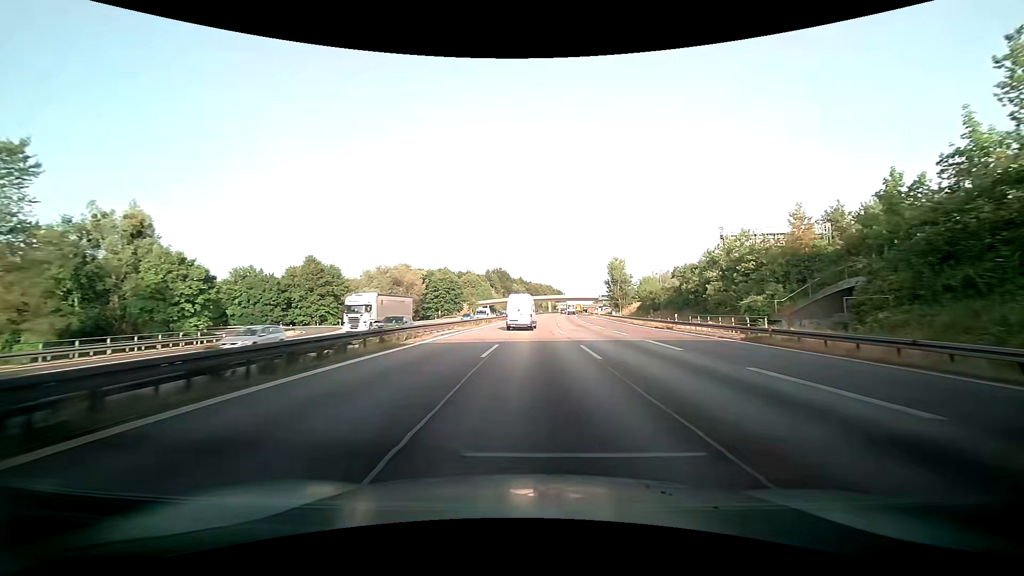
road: motorway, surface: asphalt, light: Day
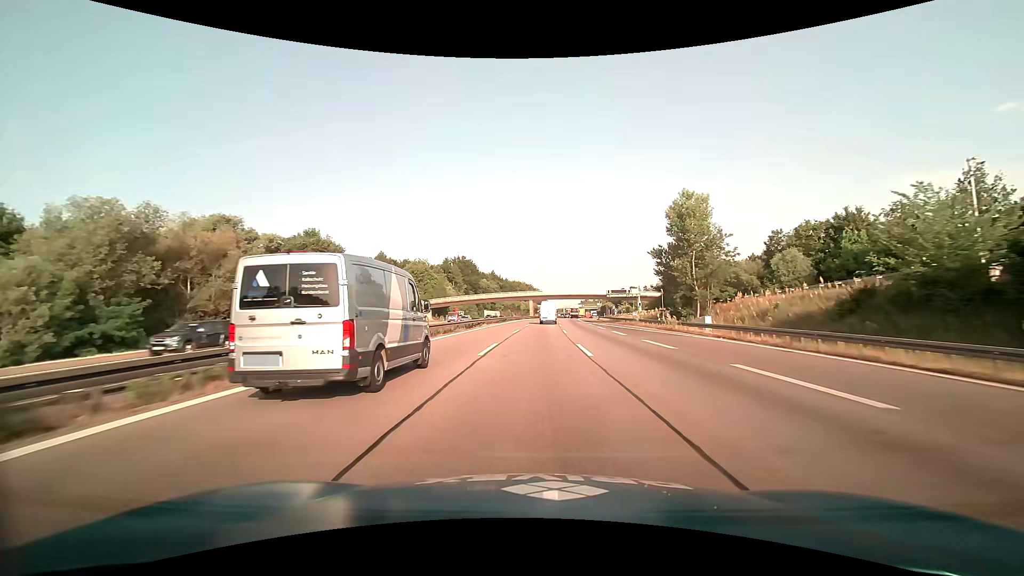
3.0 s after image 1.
(+0.3, +71.6) m; +1°
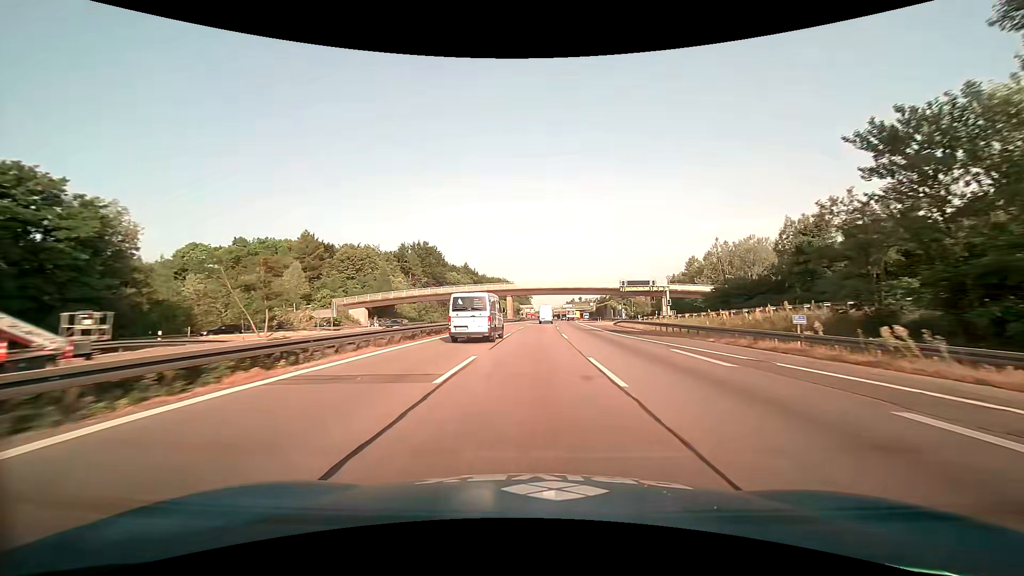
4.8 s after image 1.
(+0.8, +42.2) m; +2°
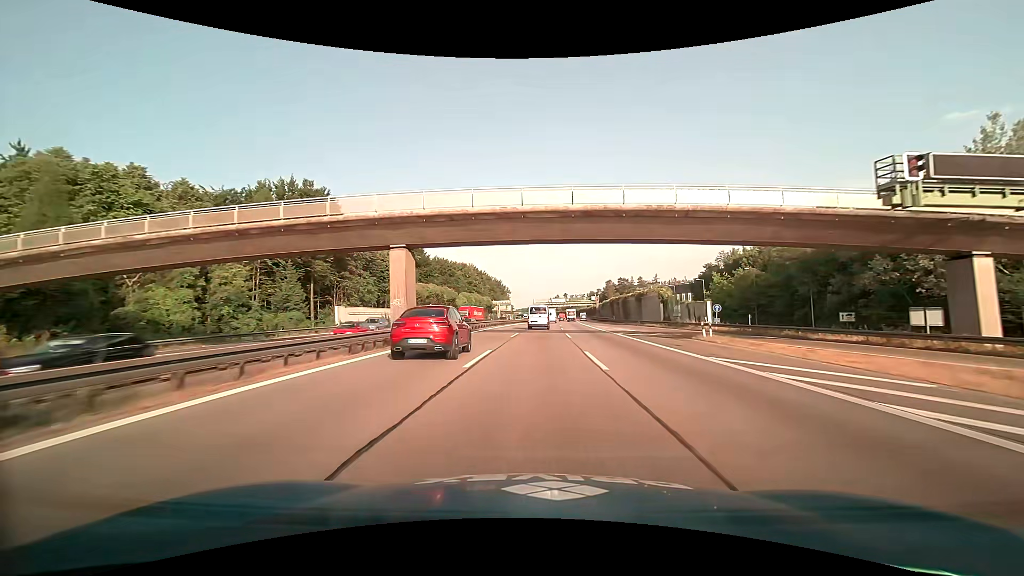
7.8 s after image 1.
(+1.4, +69.8) m; +2°
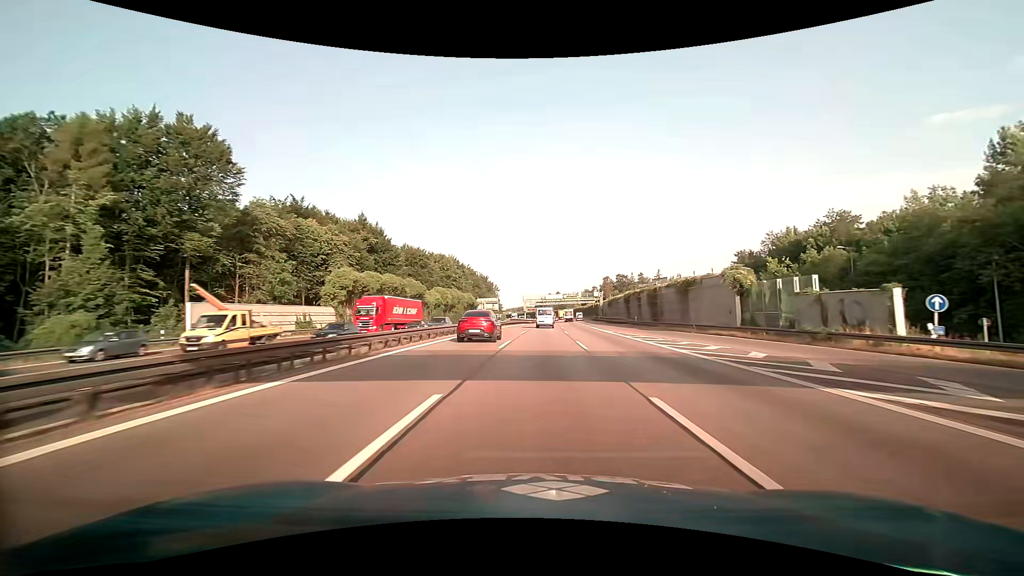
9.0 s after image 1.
(+0.2, +28.1) m; +1°
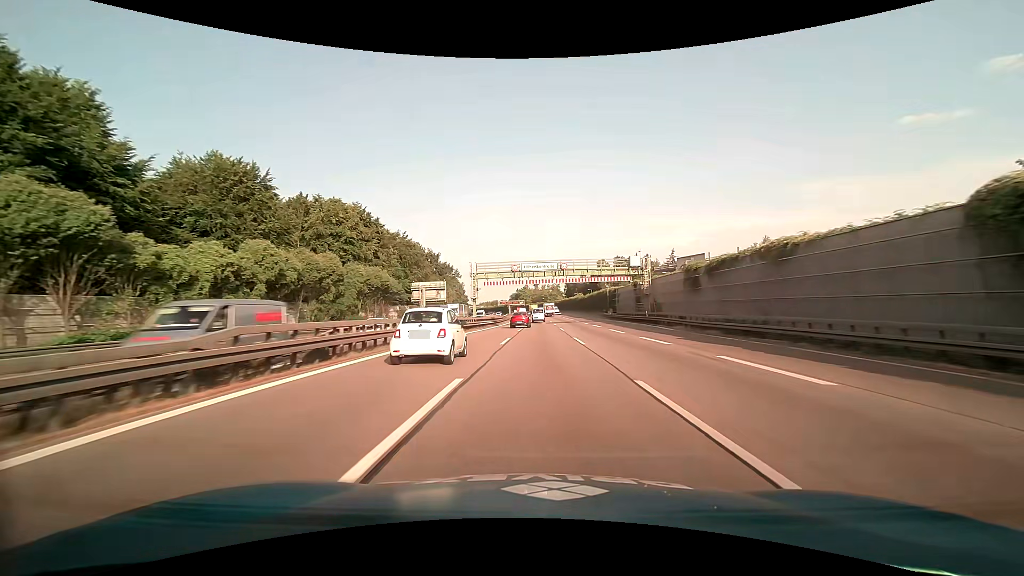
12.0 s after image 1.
(+1.8, +71.4) m; +3°
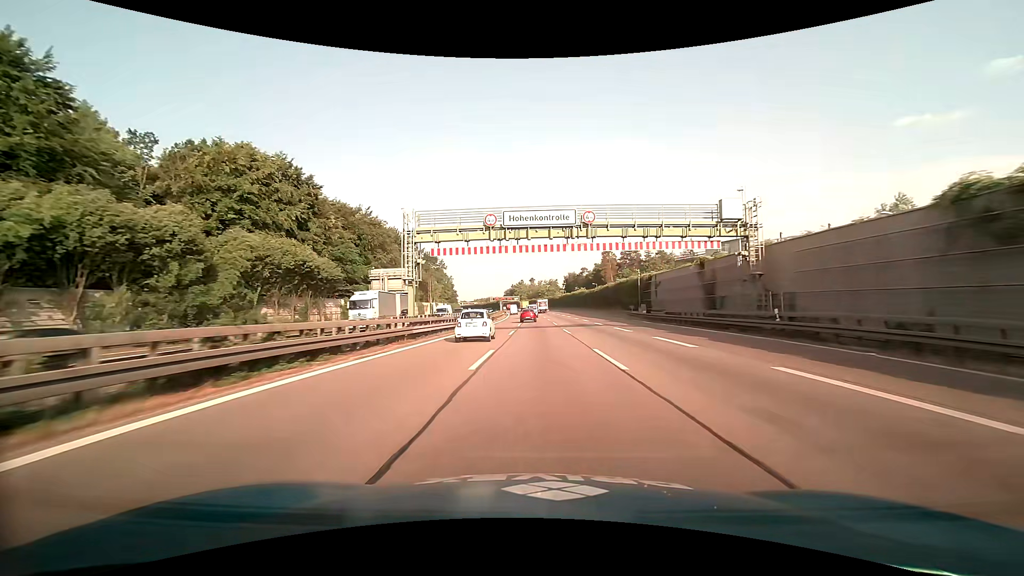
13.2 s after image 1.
(+0.2, +27.8) m; +1°
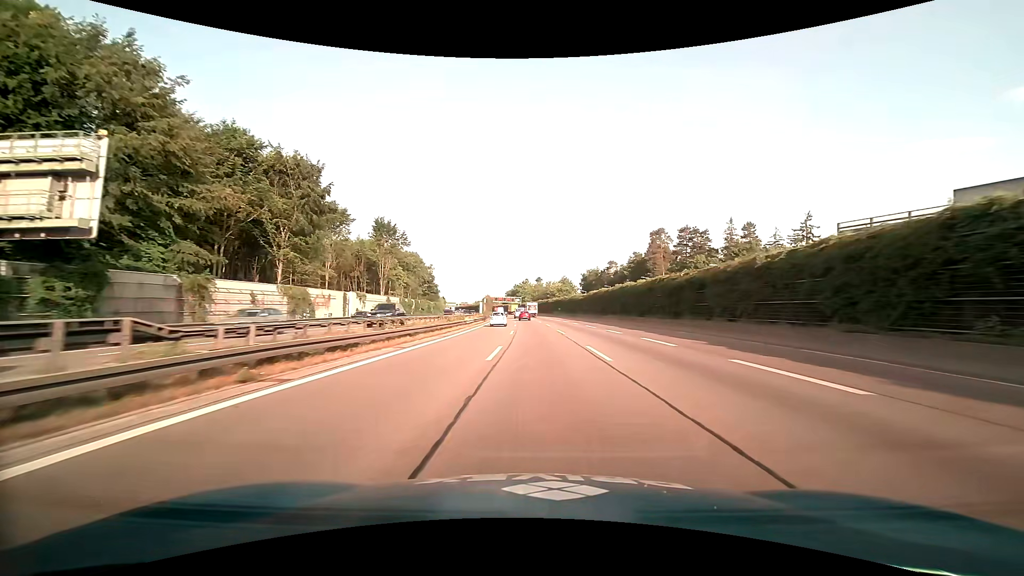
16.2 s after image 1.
(-0.2, +69.4) m; -1°
(0, +10) (0, +20) (0, +30) (0, +40) (0, +50) (-1, +60) (-1, +70) (-1, +80) (-2, +90) (-2, +100) m
